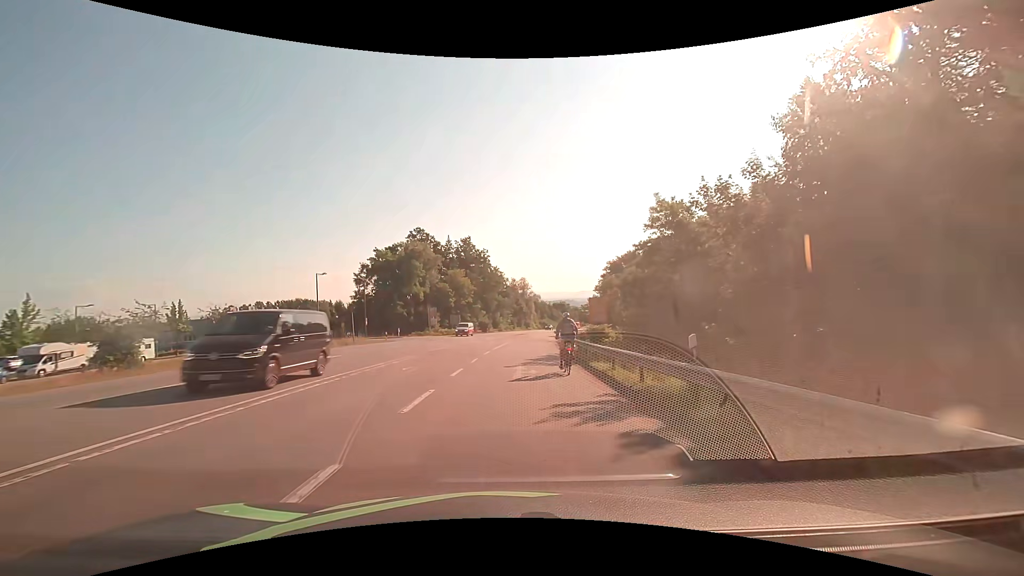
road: secondary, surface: asphalt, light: Day
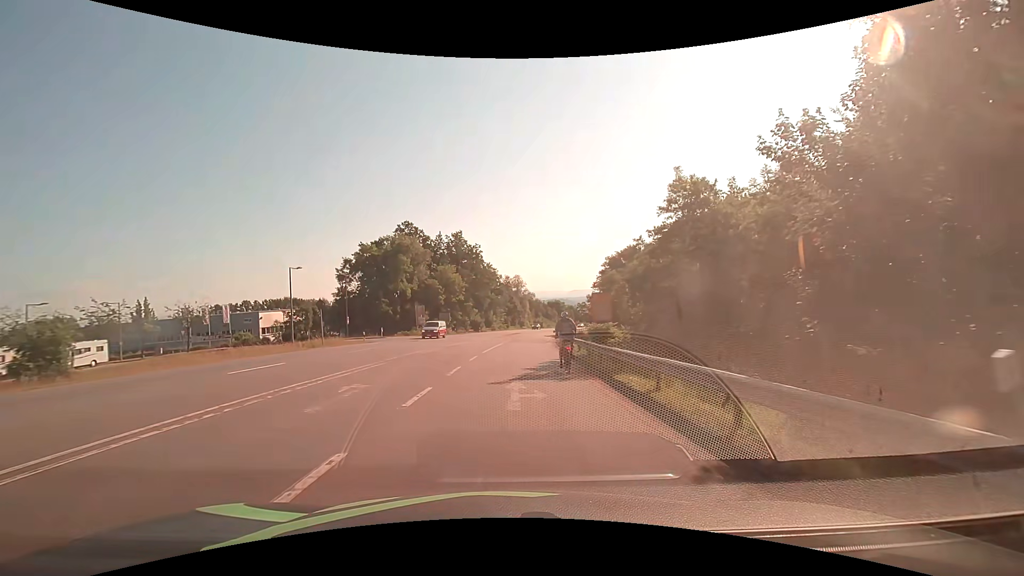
(+0.1, +5.6) m; +1°
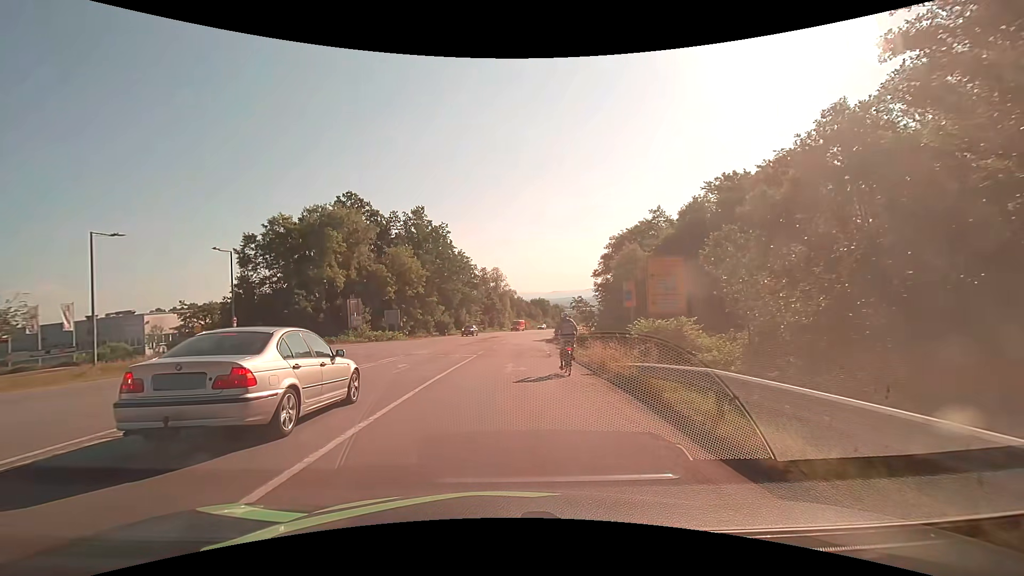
(+0.6, +23.9) m; +2°
(0, +10) (0, +20) (0, +30) (0, +40) (0, +50) (+1, +60) (+2, +70) (+3, +80) (+5, +90) (+7, +100) m
